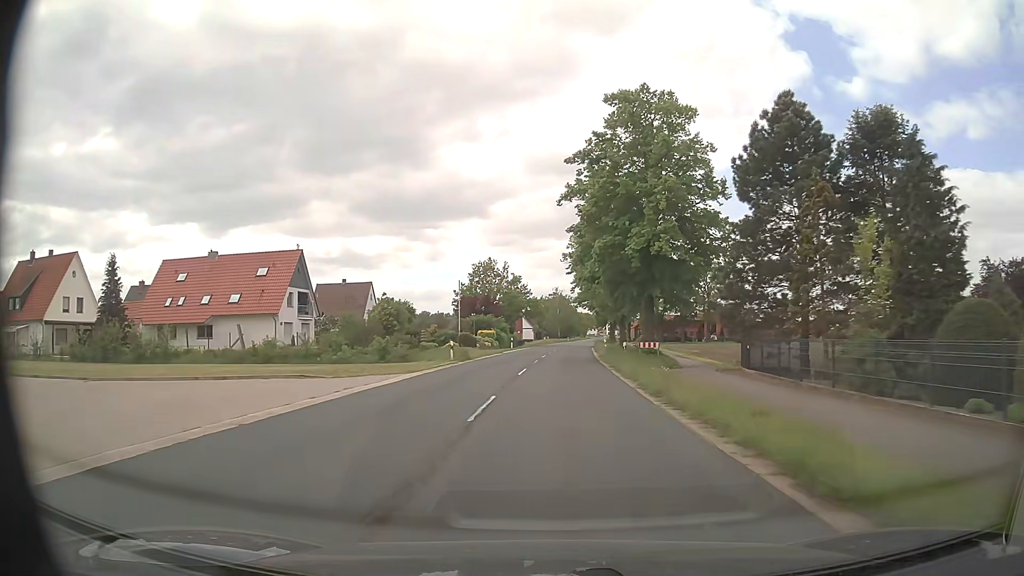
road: secondary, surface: asphalt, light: Day
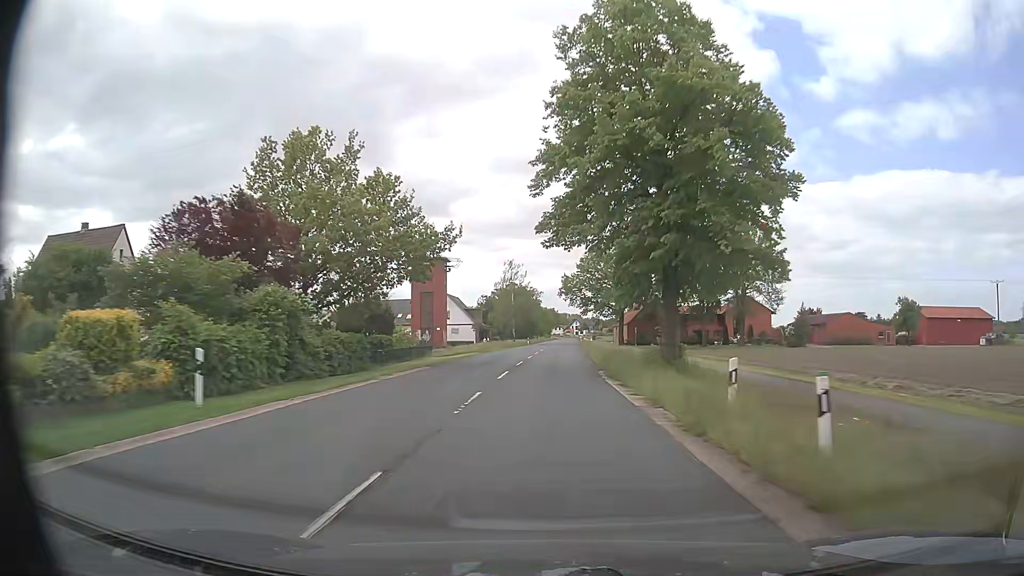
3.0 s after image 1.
(+2.0, +56.3) m; +3°
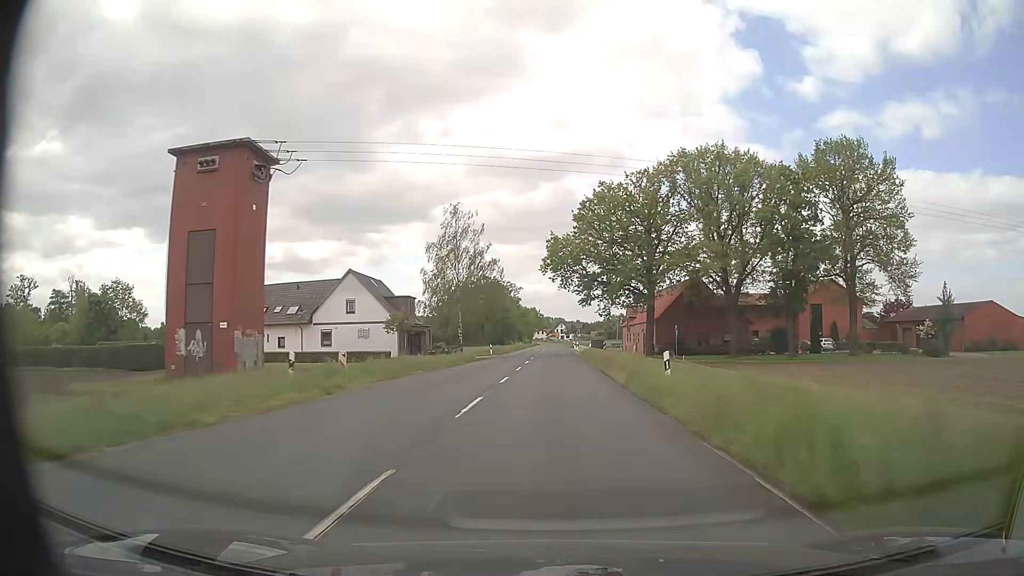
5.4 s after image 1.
(+0.9, +45.2) m; +2°
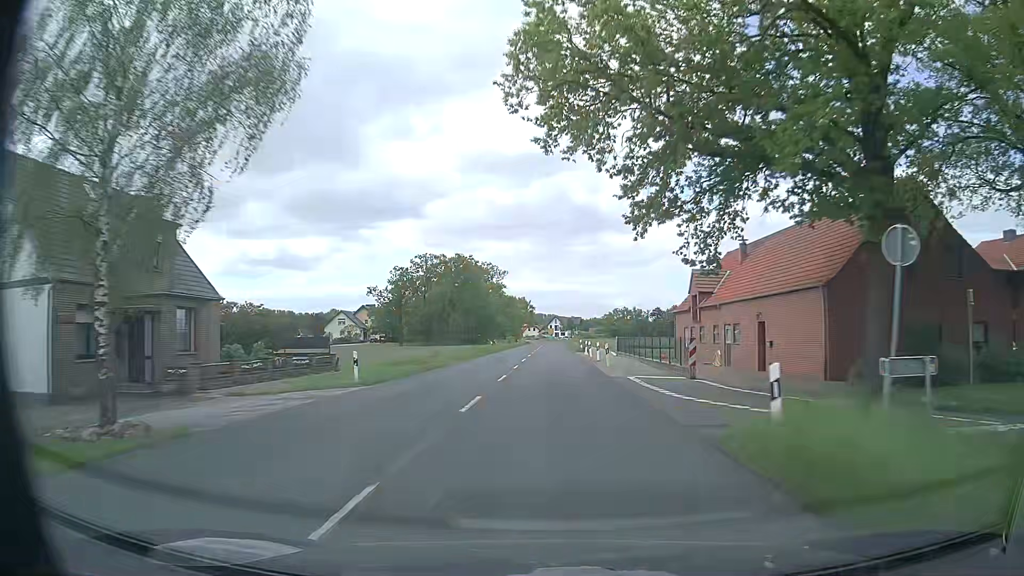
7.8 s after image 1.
(+0.2, +45.2) m; 0°
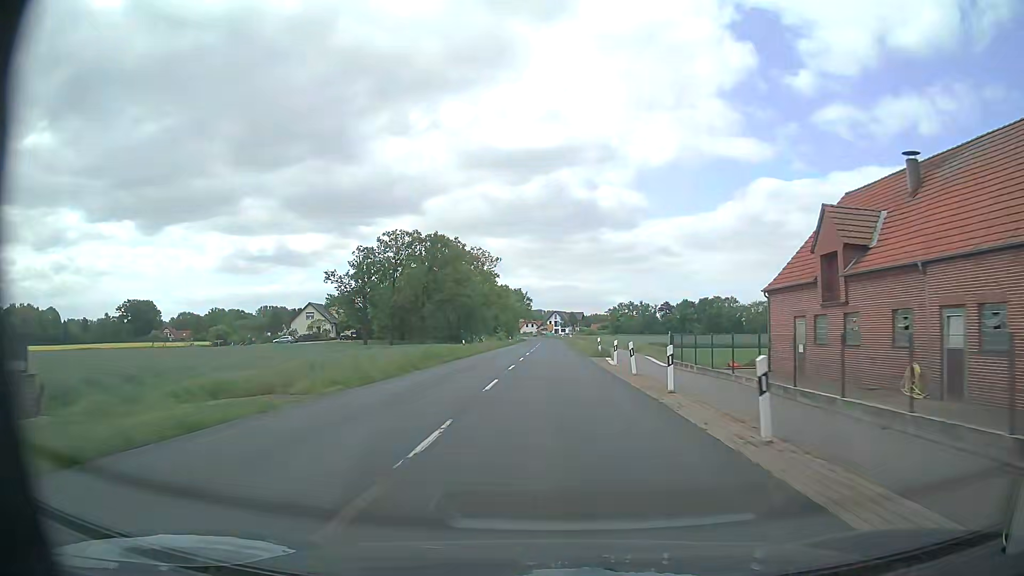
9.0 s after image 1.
(0.0, +22.6) m; 0°
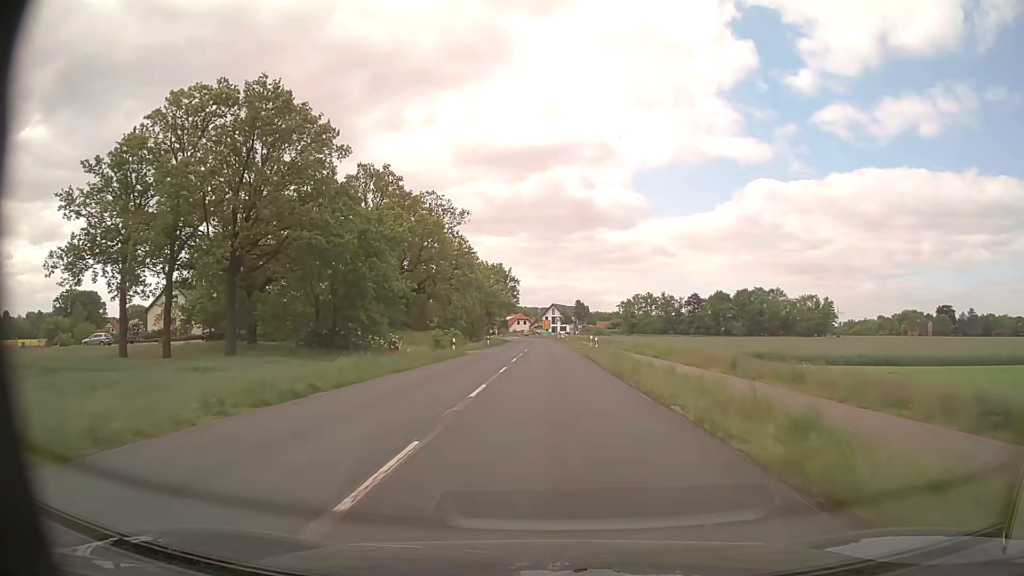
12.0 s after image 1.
(+0.3, +56.6) m; 0°
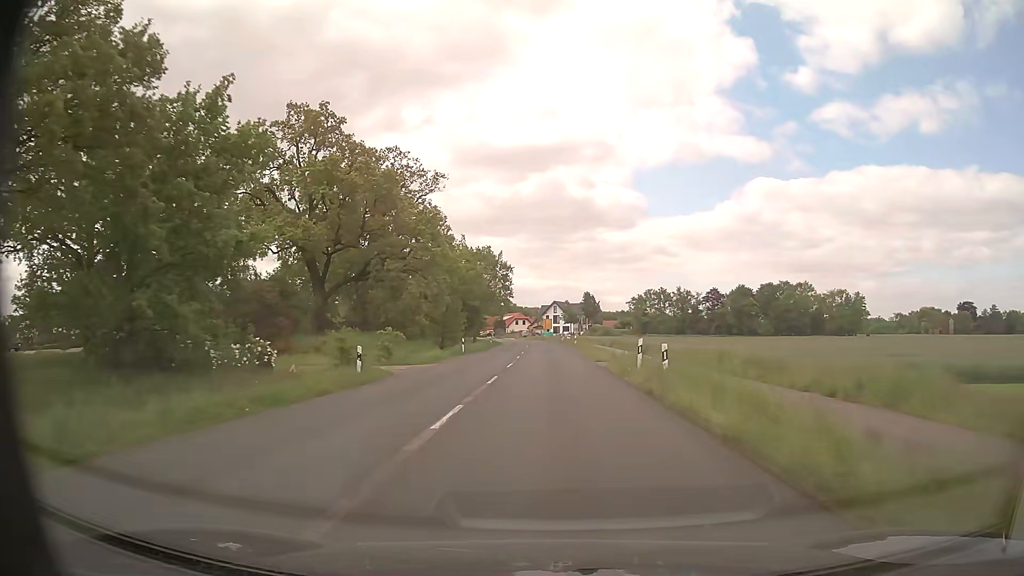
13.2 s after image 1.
(0.0, +22.7) m; 0°
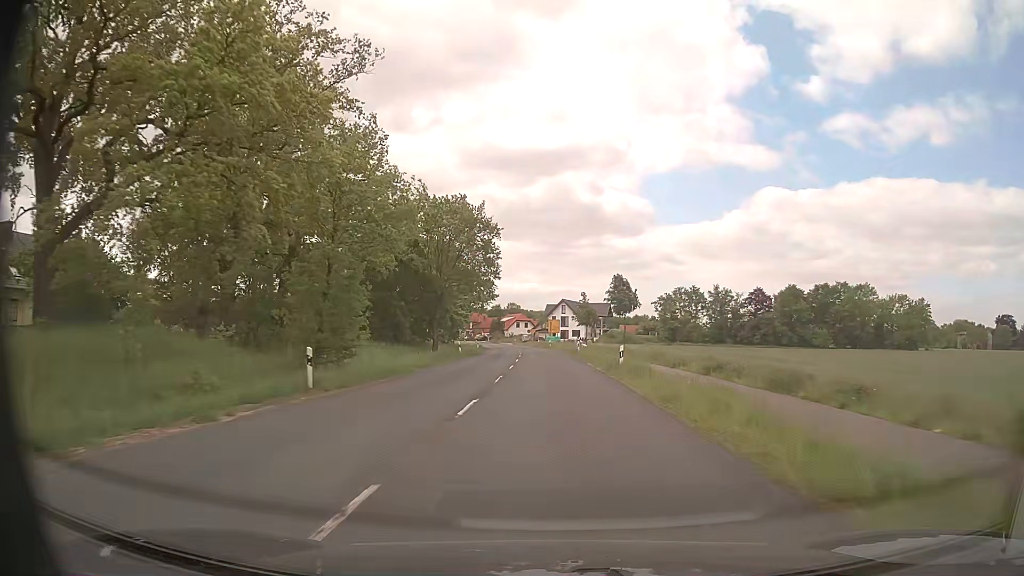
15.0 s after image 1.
(-0.2, +34.0) m; 0°
(0, +10) (0, +20) (0, +30) (0, +40) (-1, +50) (-1, +60) (-1, +70) (-2, +80) (-3, +90) (-4, +100) m
